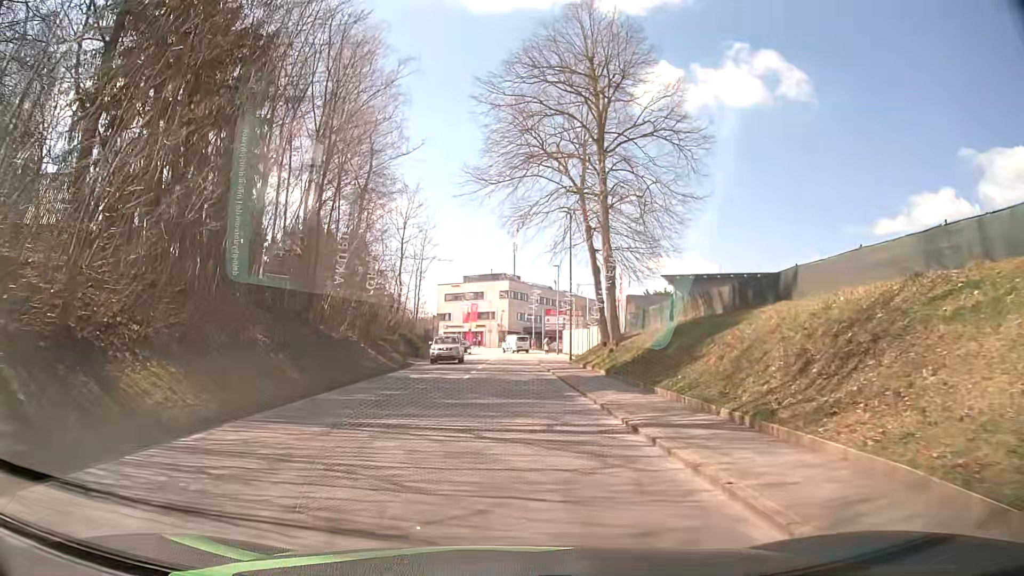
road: tertiary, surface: asphalt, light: Day
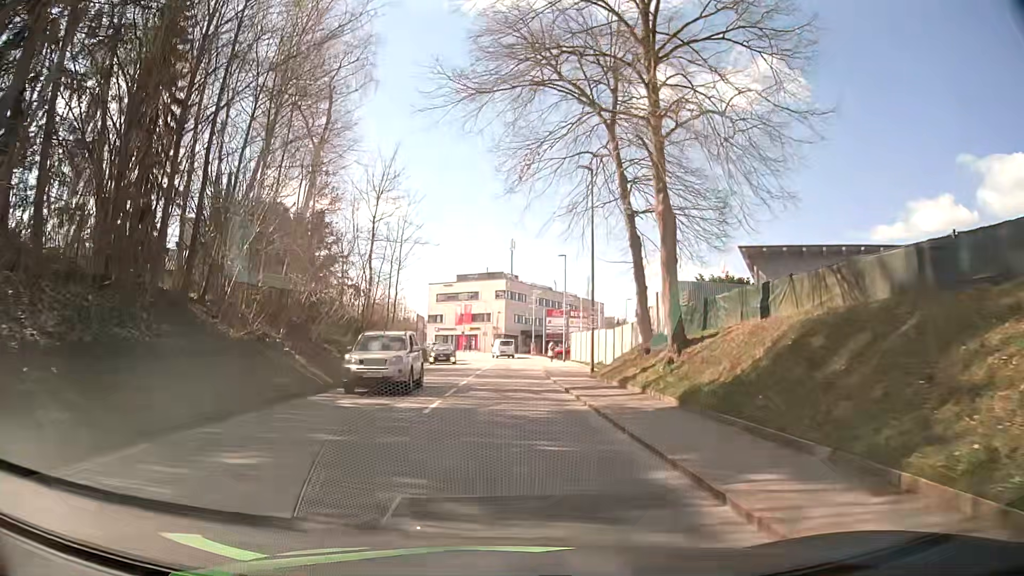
(-0.2, +10.4) m; -1°
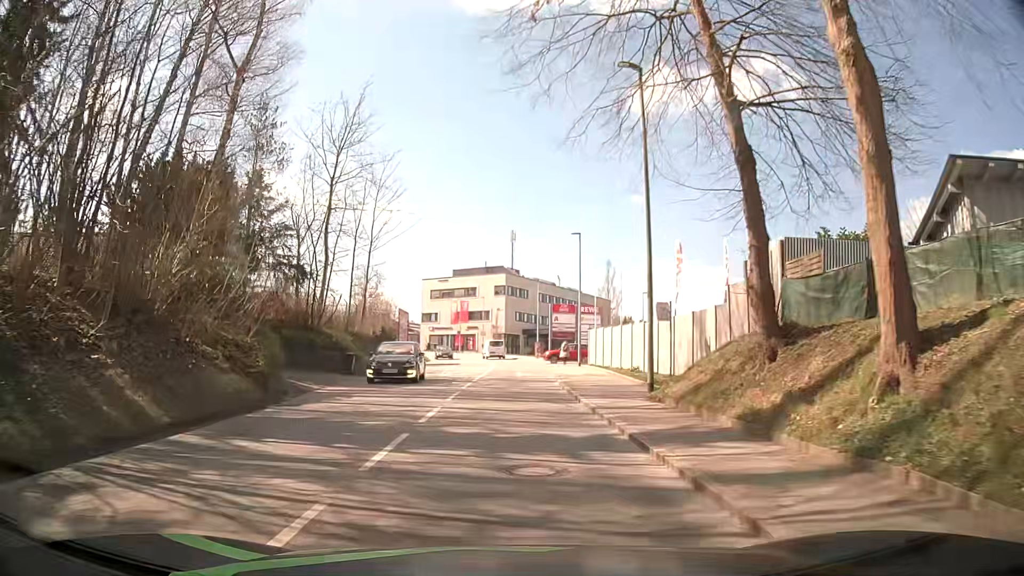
(0.0, +10.4) m; 0°
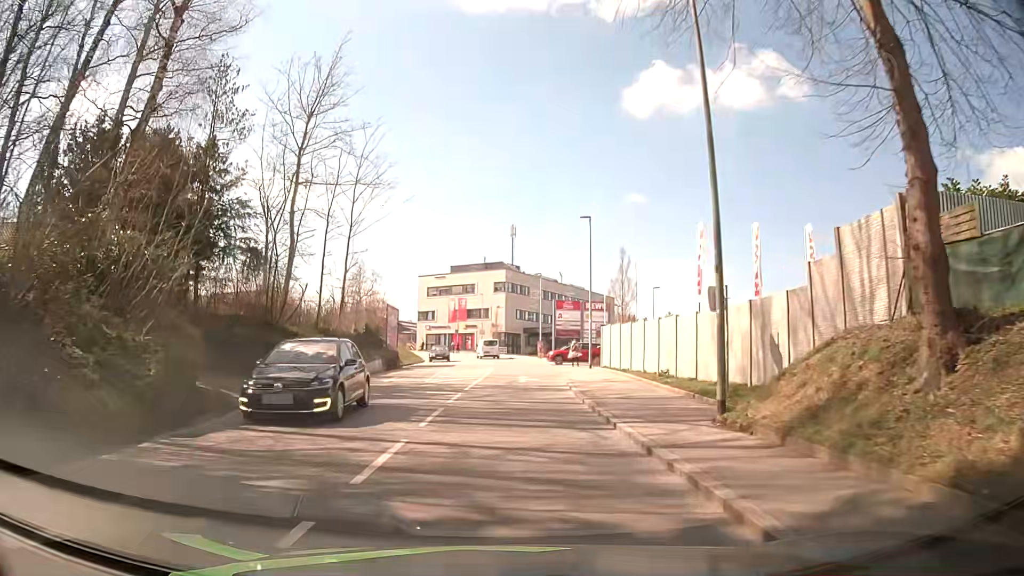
(0.0, +5.2) m; -1°
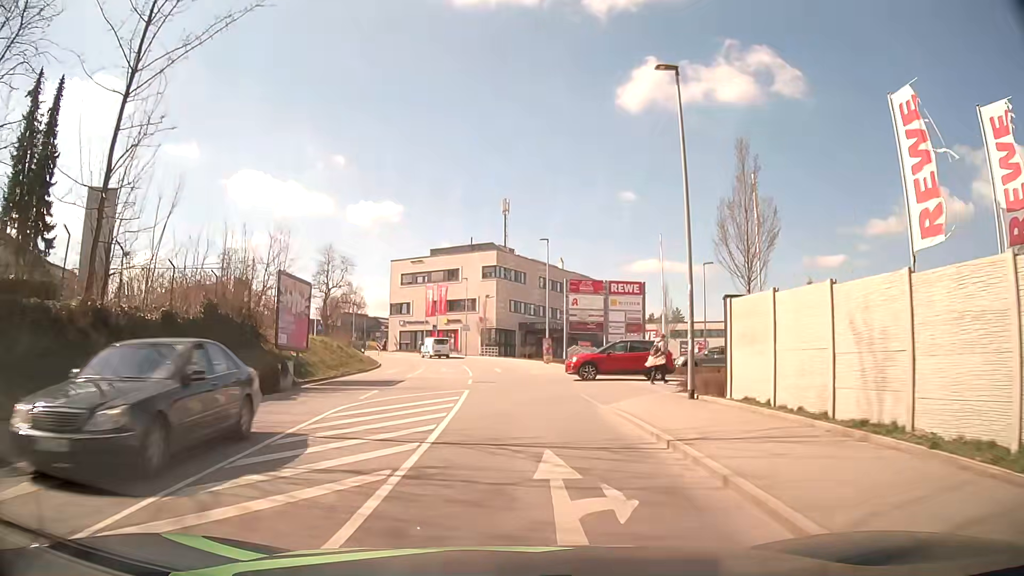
(+0.2, +20.7) m; +1°
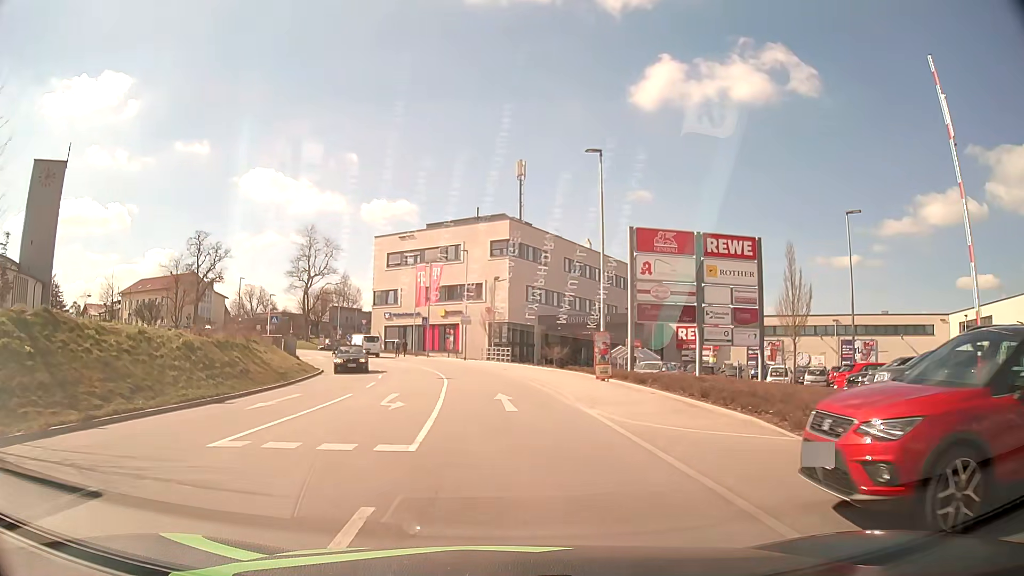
(-0.1, +20.8) m; -1°
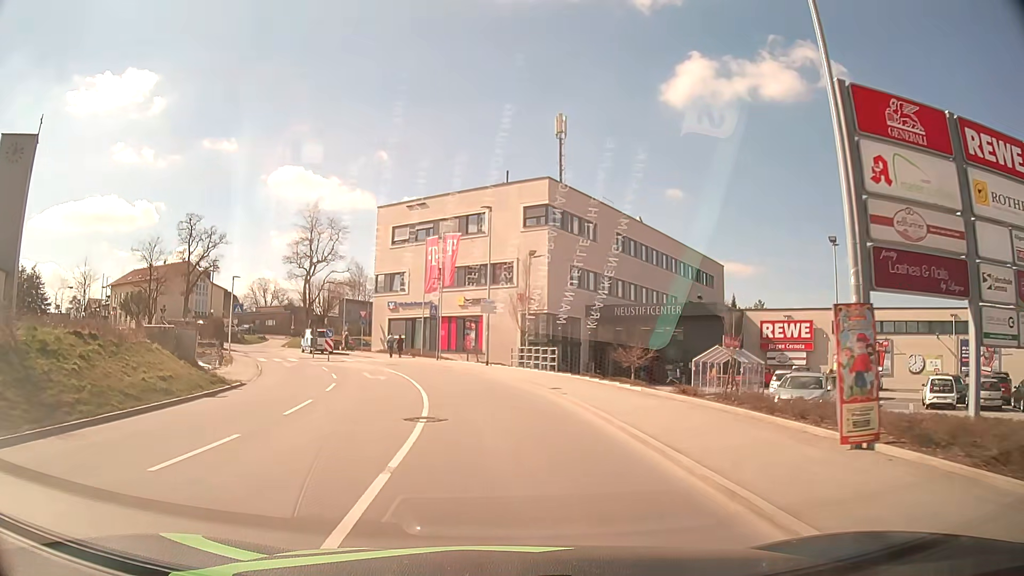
(-0.3, +15.7) m; -2°
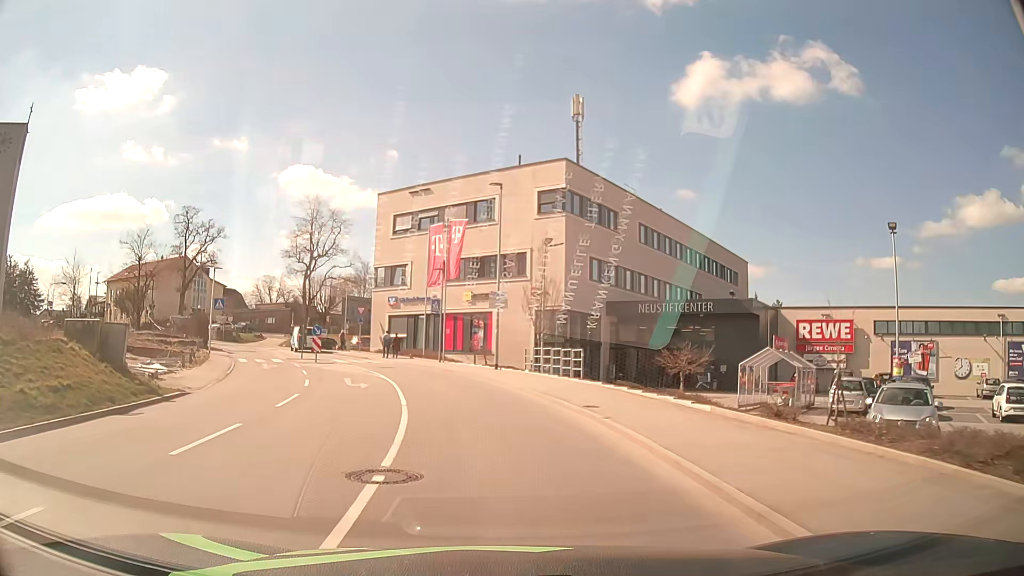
(0.0, +5.1) m; -1°
